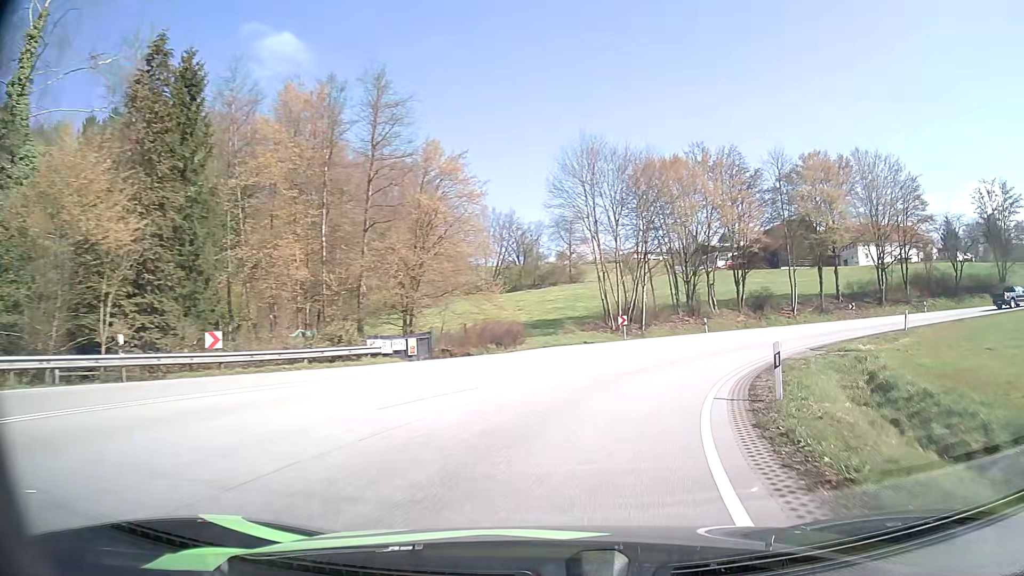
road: primary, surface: asphalt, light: Day
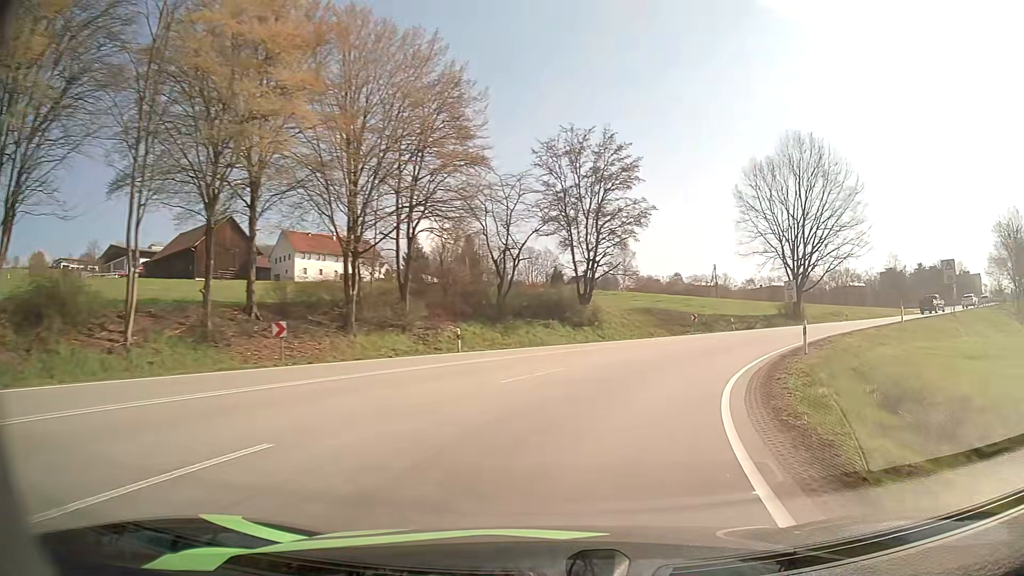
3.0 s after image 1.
(+16.0, +34.9) m; +49°
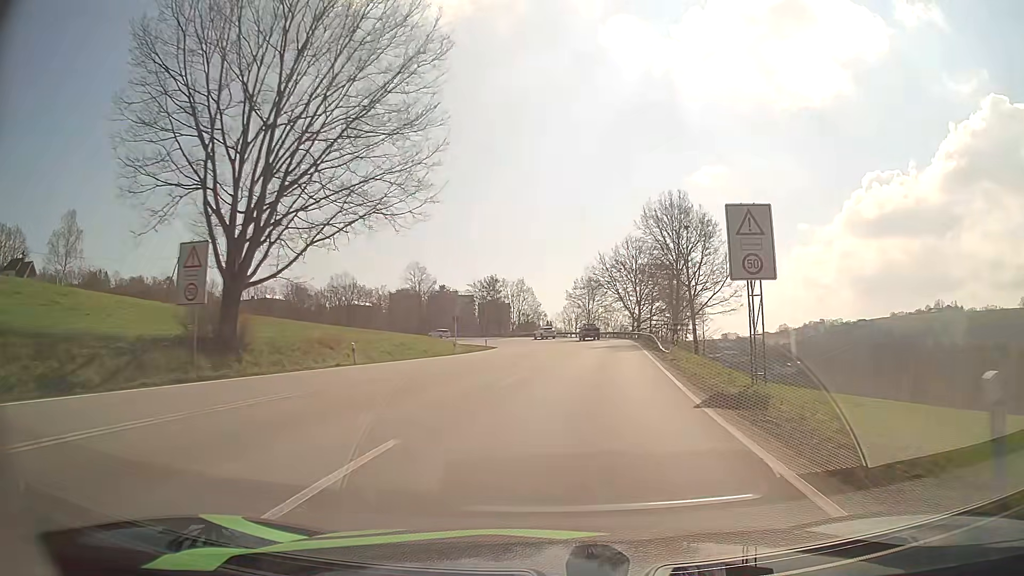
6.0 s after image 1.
(+17.6, +39.5) m; +43°
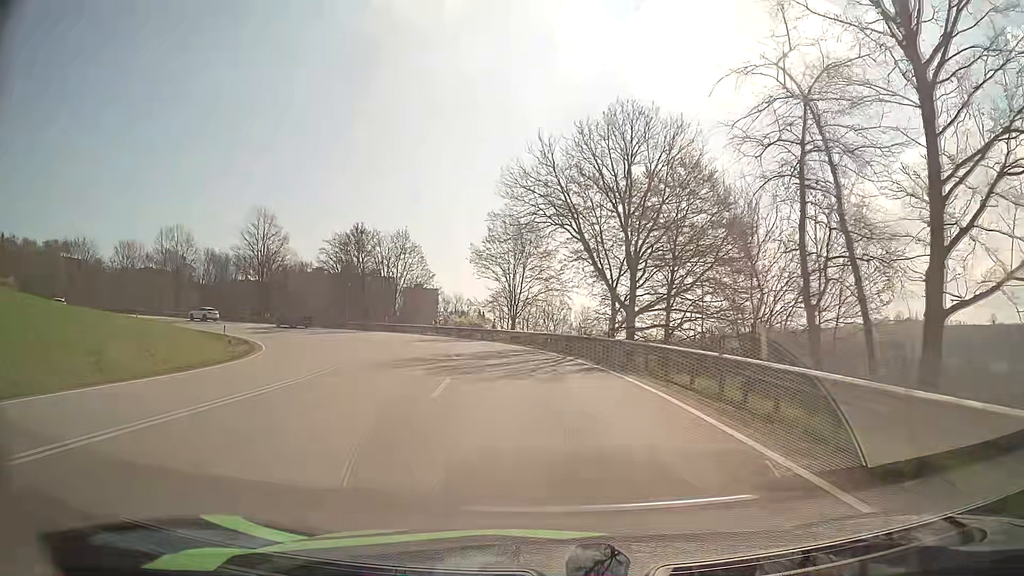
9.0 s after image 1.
(+4.2, +51.1) m; +6°
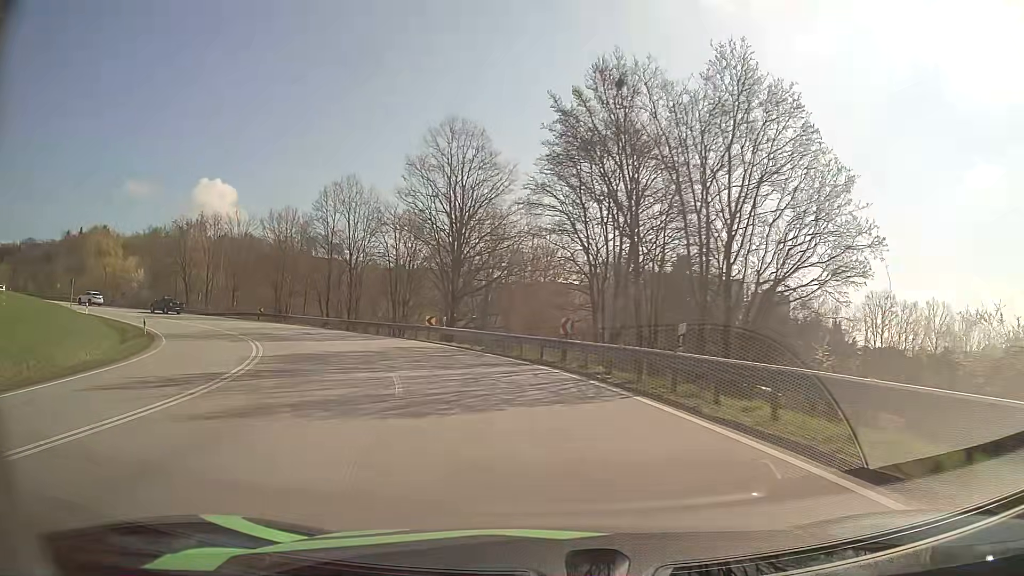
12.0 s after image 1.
(-9.6, +46.3) m; -29°
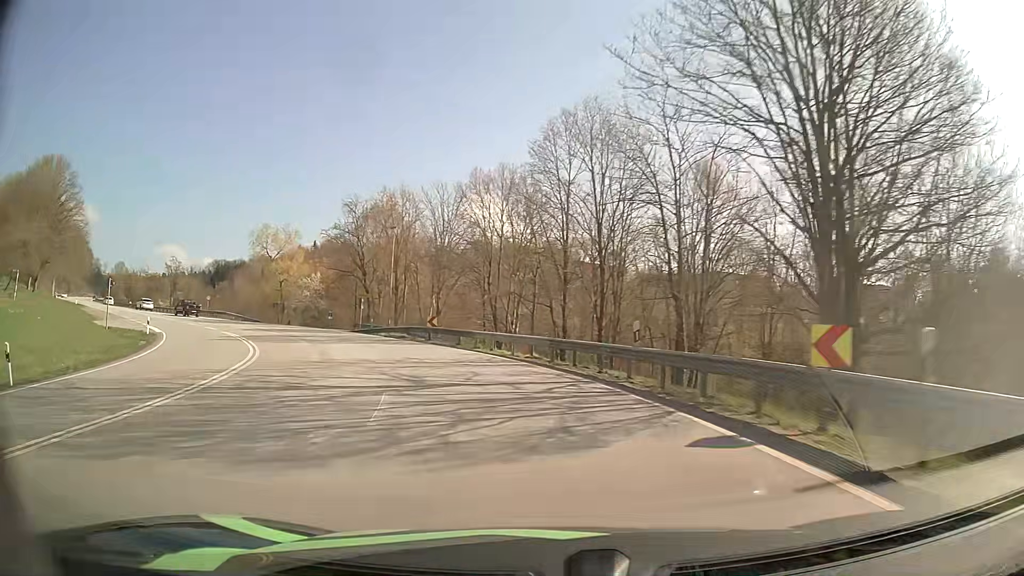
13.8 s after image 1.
(-5.6, +27.2) m; -24°
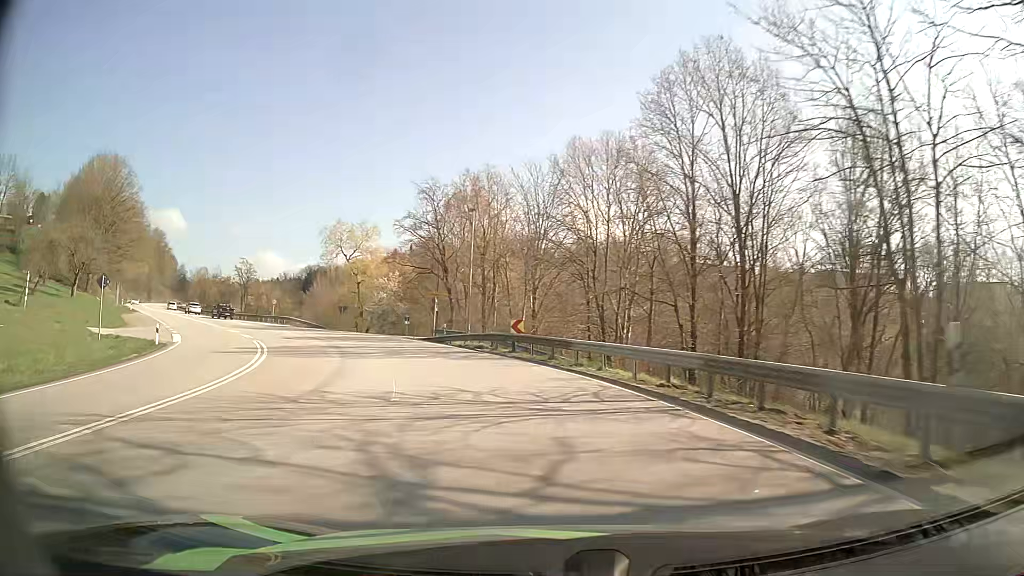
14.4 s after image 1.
(-0.7, +9.4) m; -9°
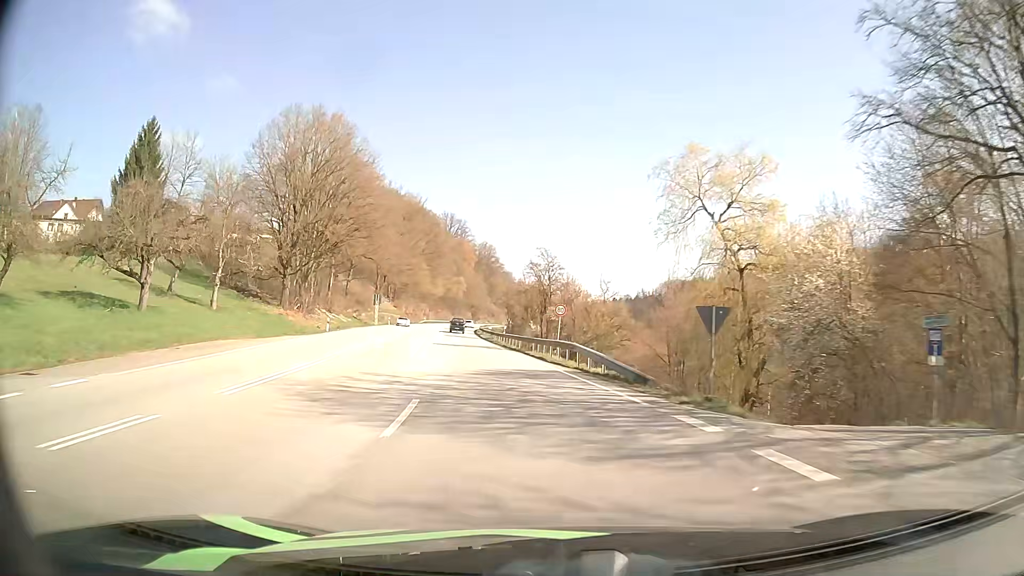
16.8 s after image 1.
(-11.7, +37.9) m; -31°
(0, +10) (-2, +20) (-3, +30) (-5, +40) (-6, +50) (-8, +59) (-10, +69) (-11, +79) (-13, +89) (-14, +99) m
